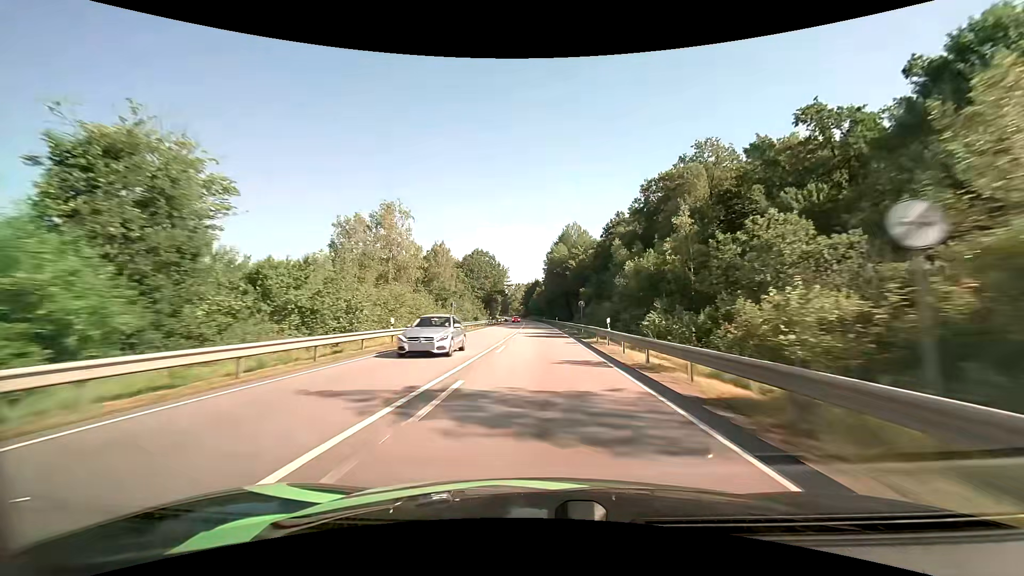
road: primary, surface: asphalt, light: Day
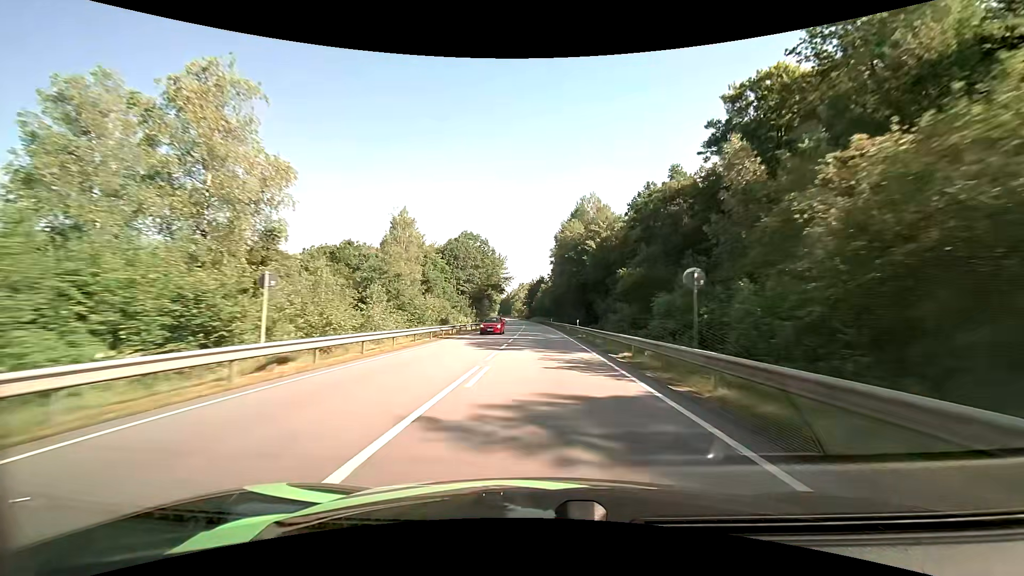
(-0.2, +33.1) m; -1°
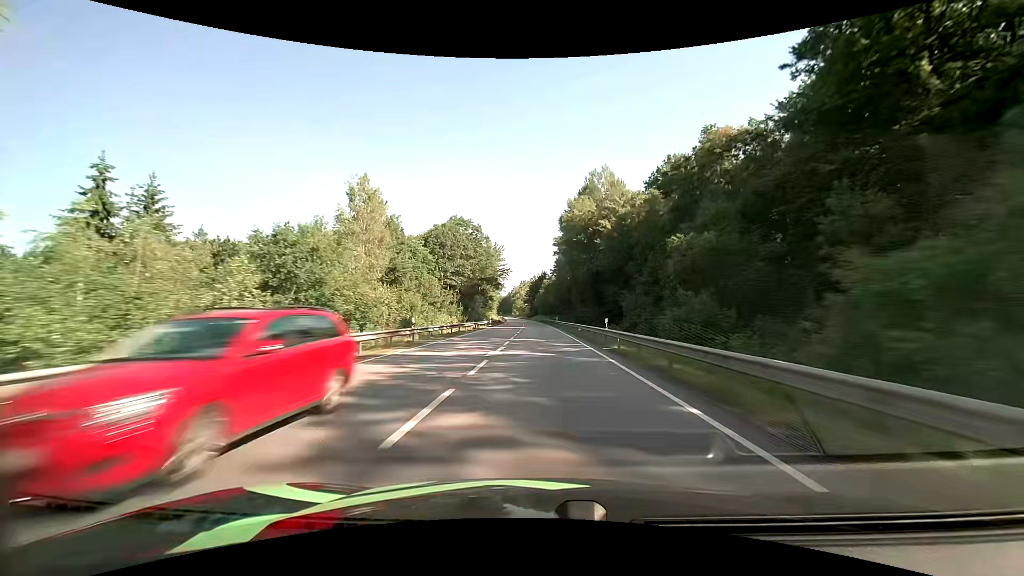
(0.0, +16.6) m; 0°
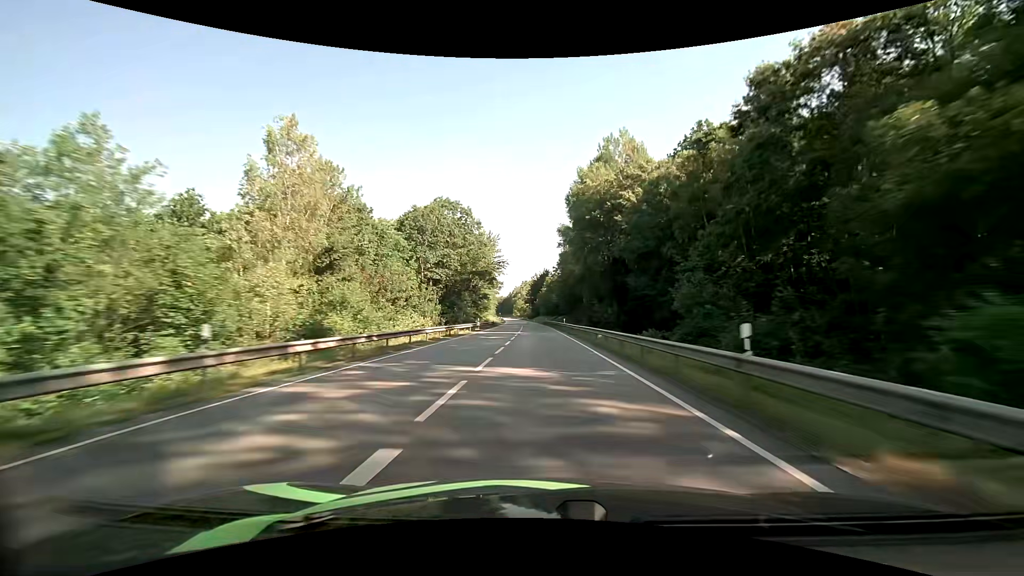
(0.0, +16.7) m; 0°
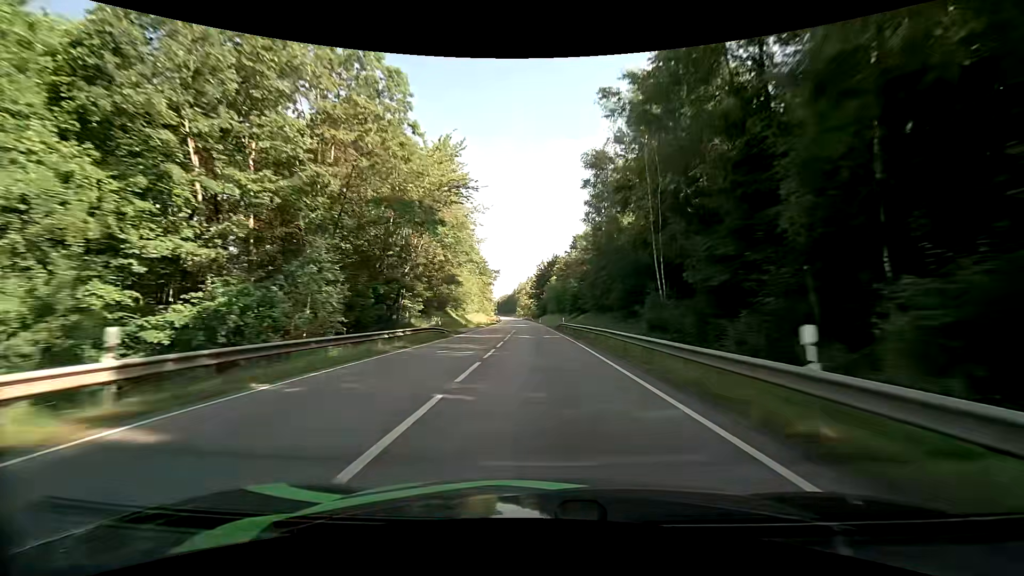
(-0.4, +50.5) m; -1°
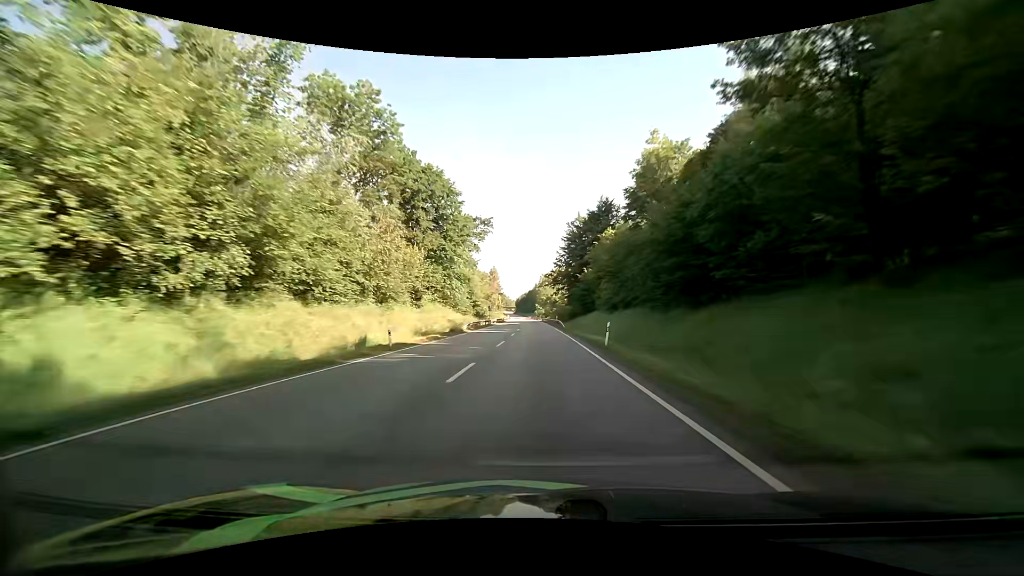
(-1.5, +84.7) m; -3°
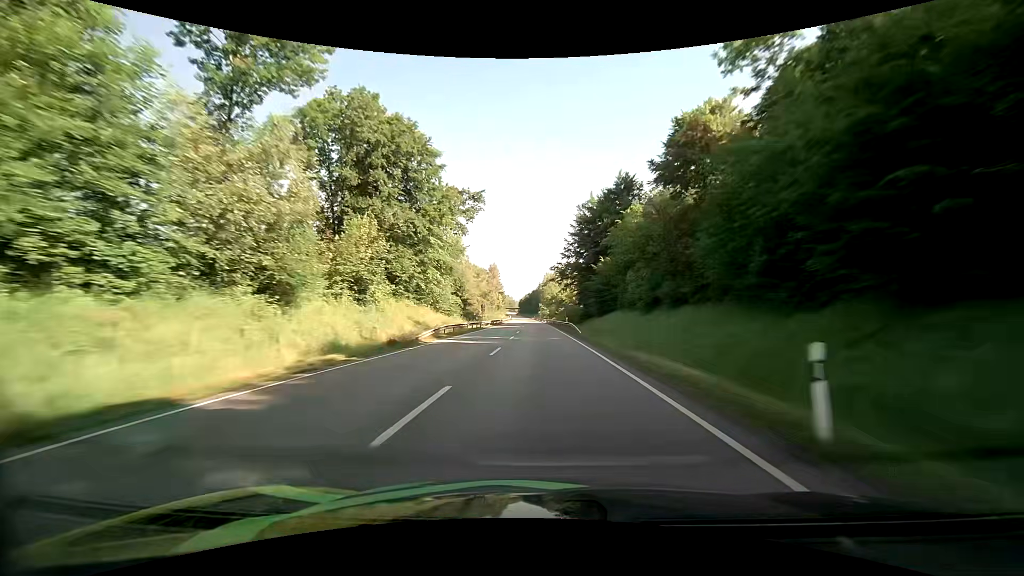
(-0.1, +16.9) m; 0°
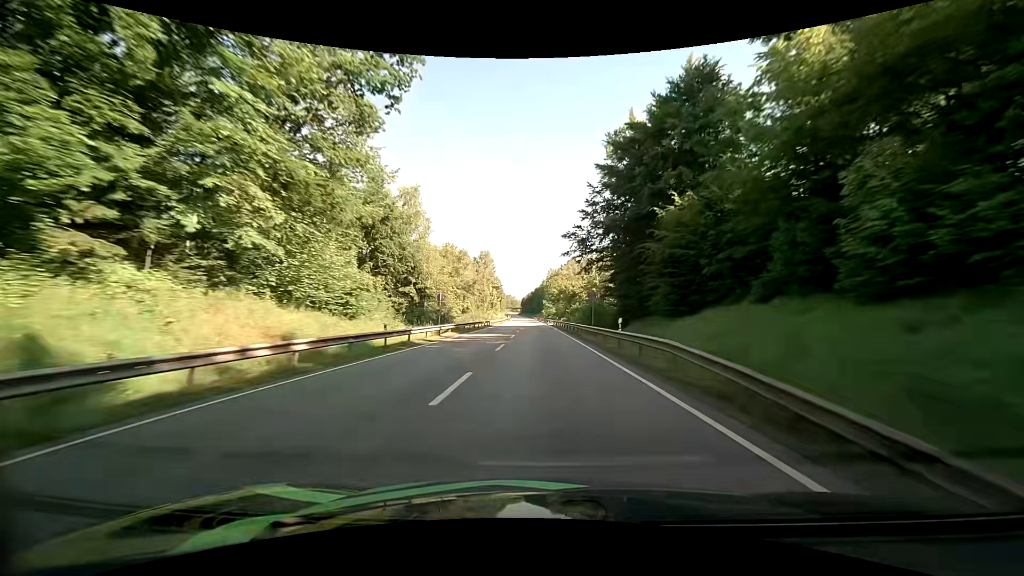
(-0.1, +33.7) m; -1°
(0, +10) (0, +20) (0, +30) (0, +40) (0, +50) (0, +60) (0, +70) (-1, +80) (-1, +90) (-1, +100) m
